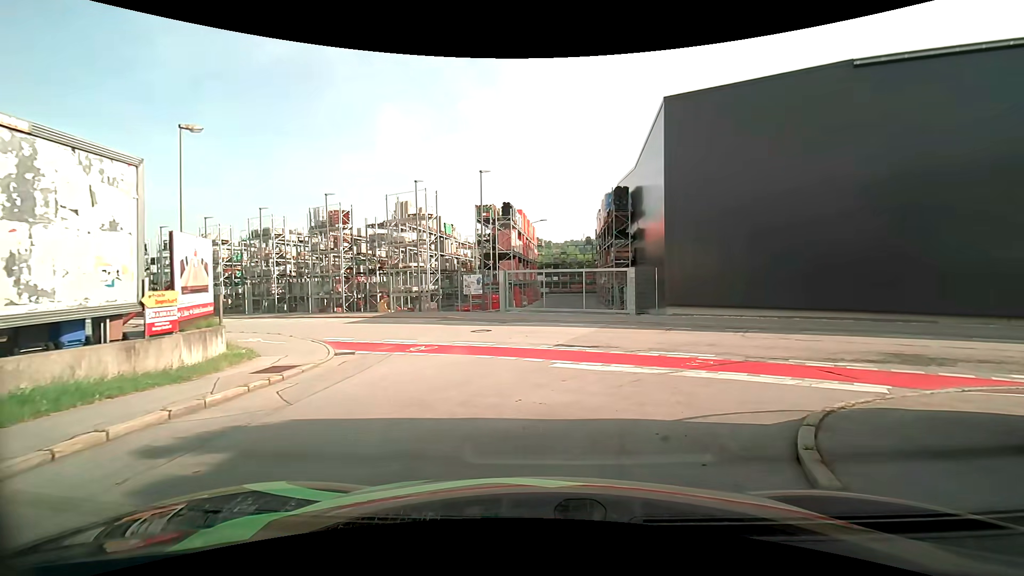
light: Day
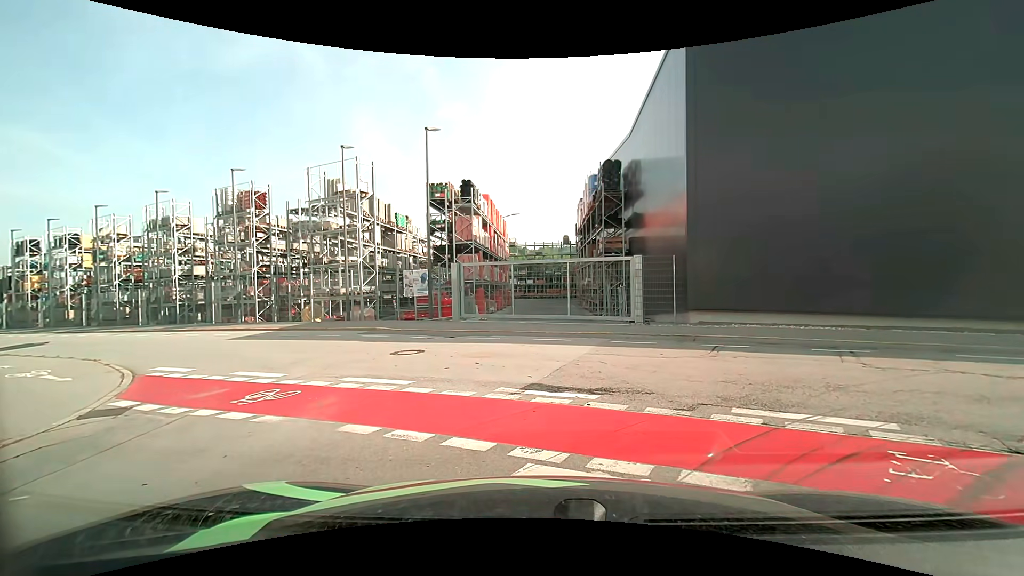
(+0.2, +6.7) m; +2°
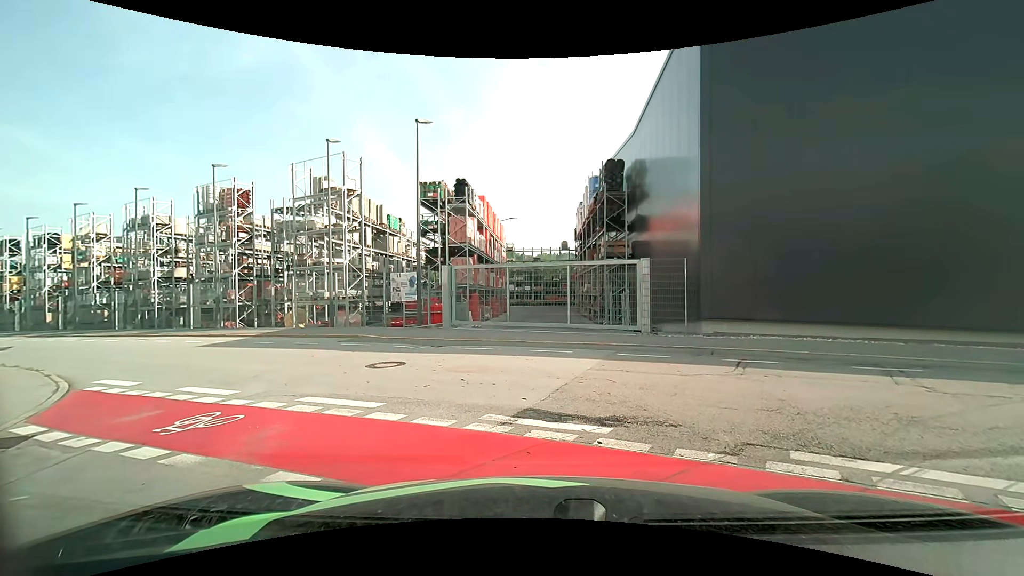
(0.0, +1.3) m; +2°
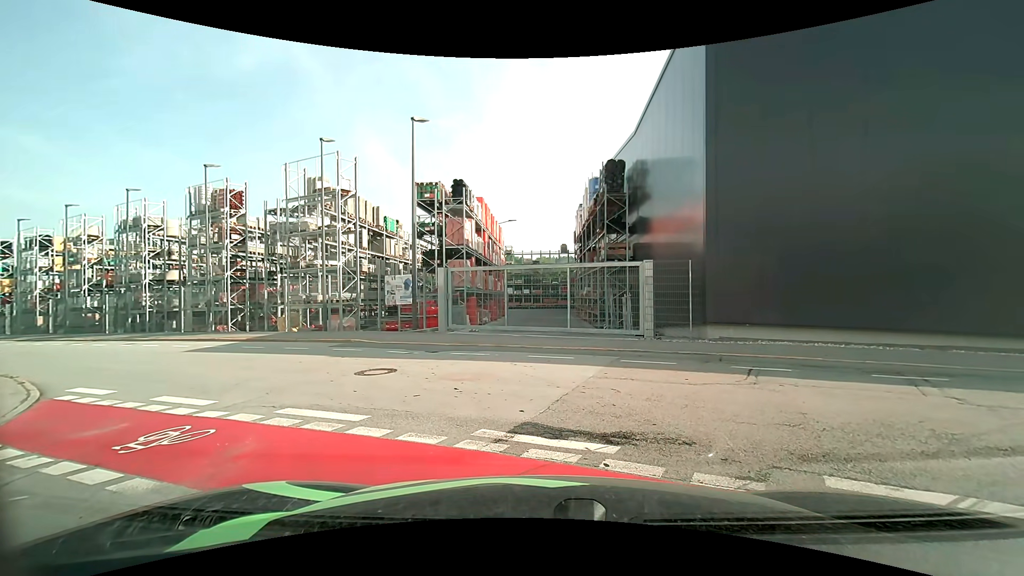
(0.0, +0.5) m; 0°
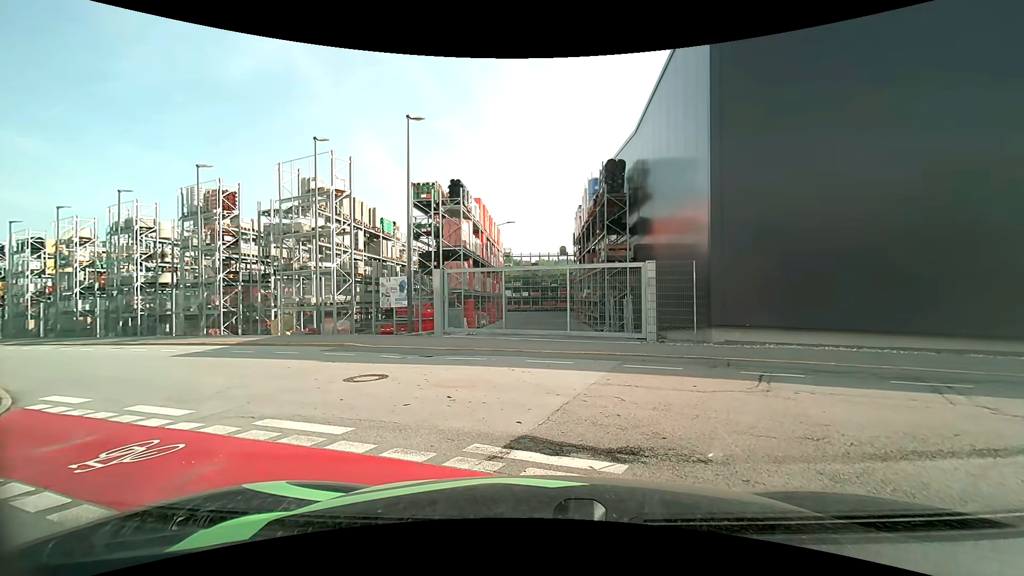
(0.0, +0.5) m; 0°
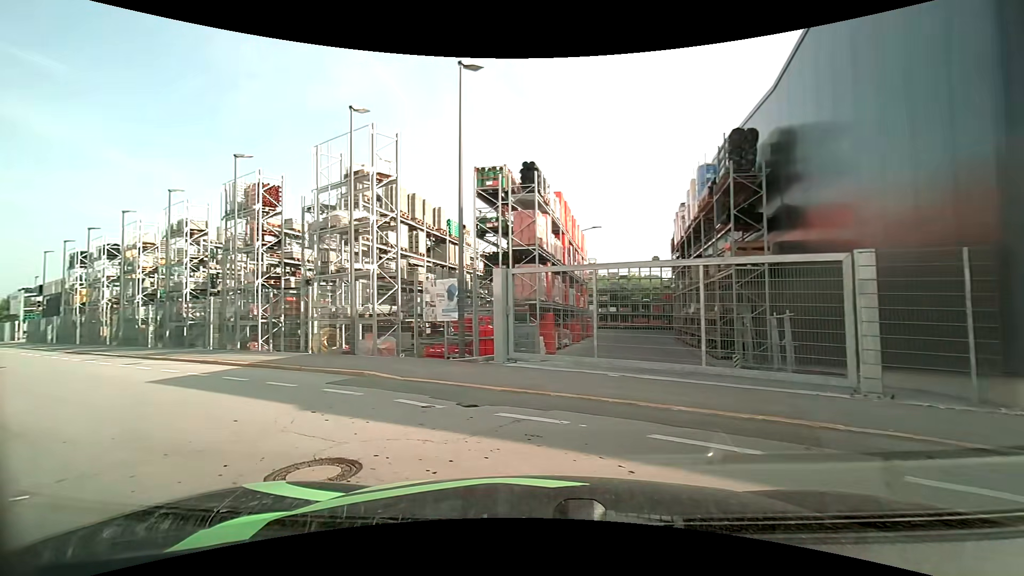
(-0.4, +5.4) m; -10°
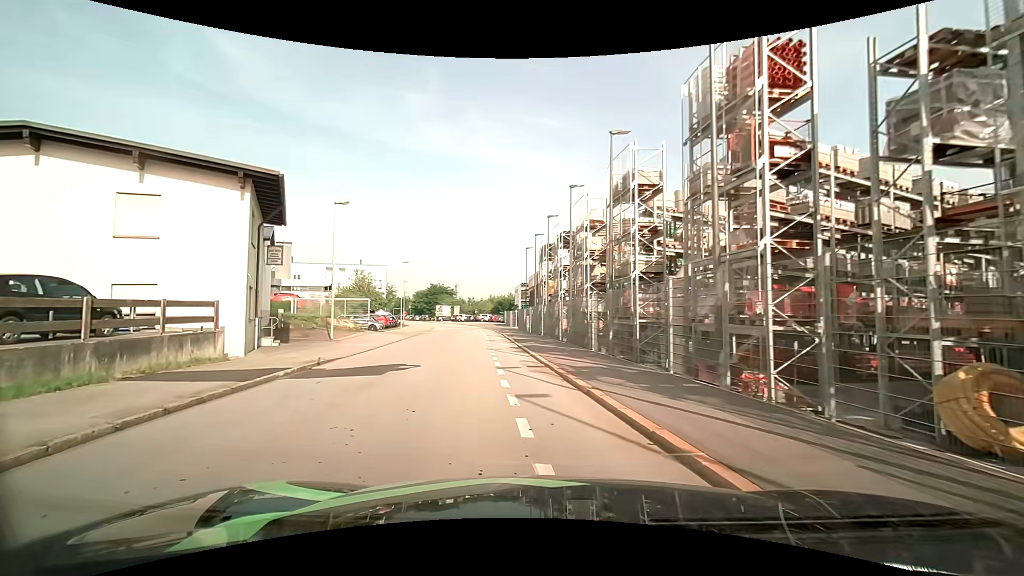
(-5.5, +11.2) m; -48°
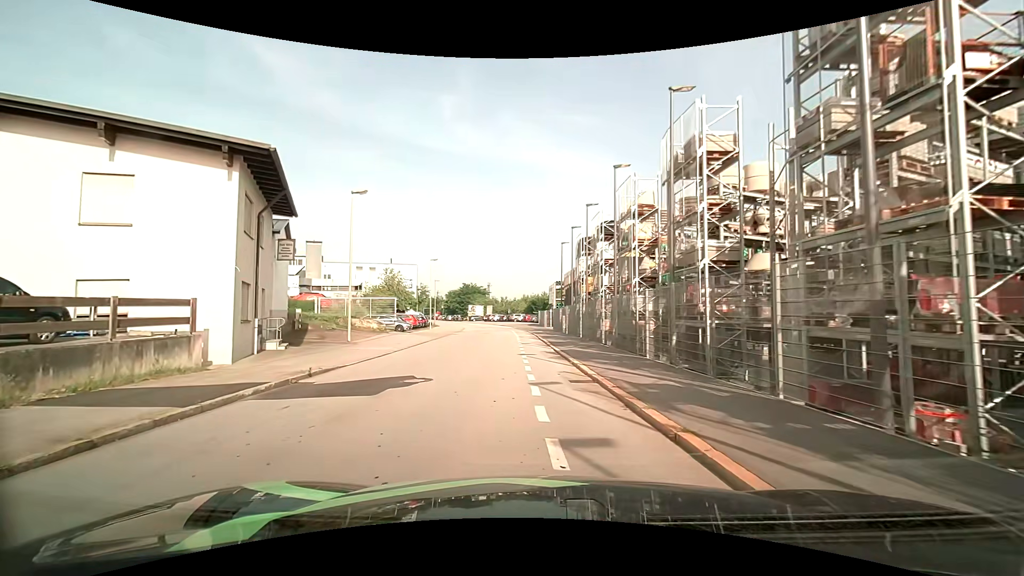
(-0.1, +3.2) m; -3°
(0, +10) (-1, +20) (-2, +30) (-3, +40) (-4, +50) (-5, +60) (-6, +70) (-8, +79) (-11, +89) (-14, +99) m
